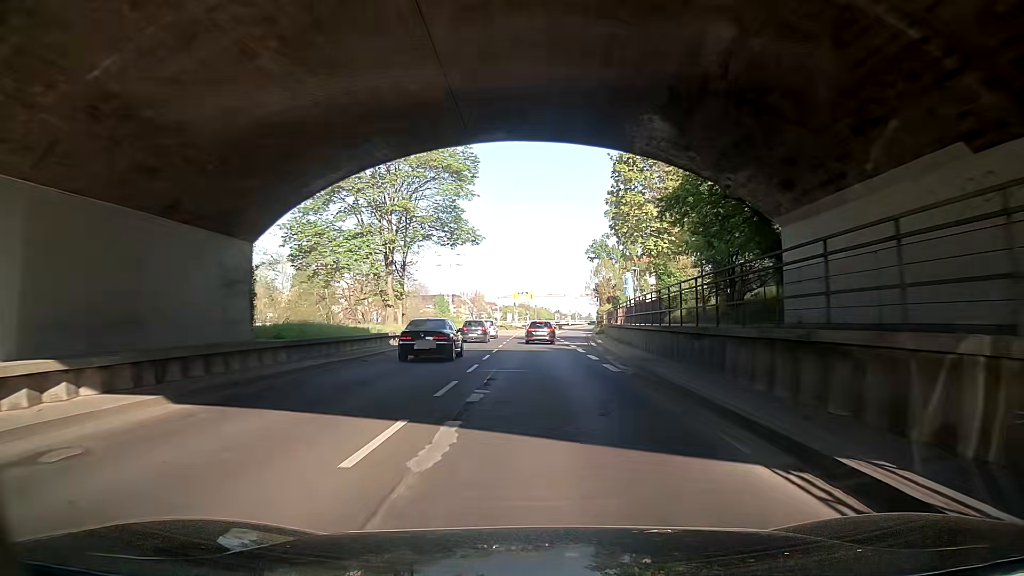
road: trunk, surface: asphalt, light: Day
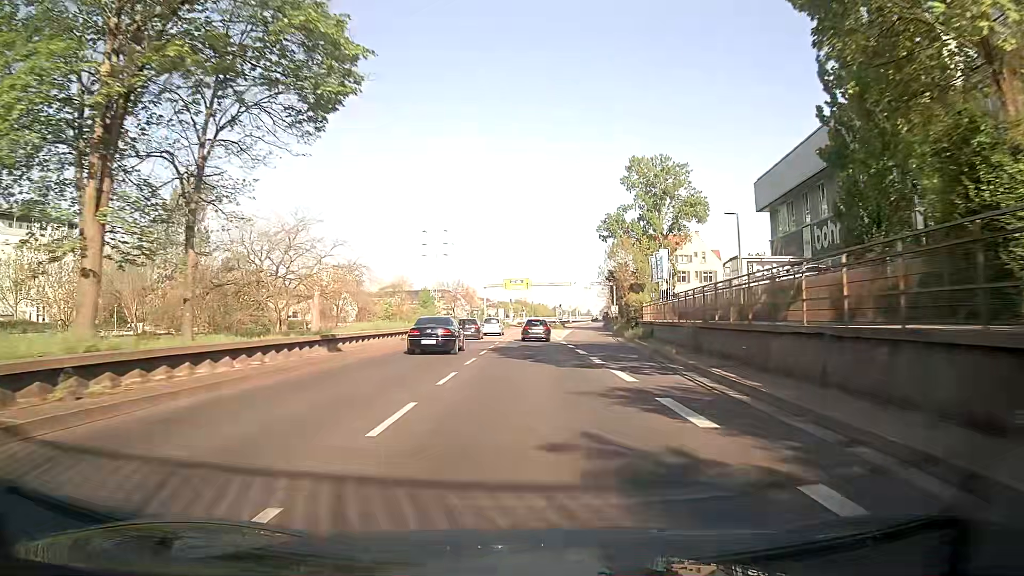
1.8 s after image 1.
(+0.1, +28.5) m; 0°
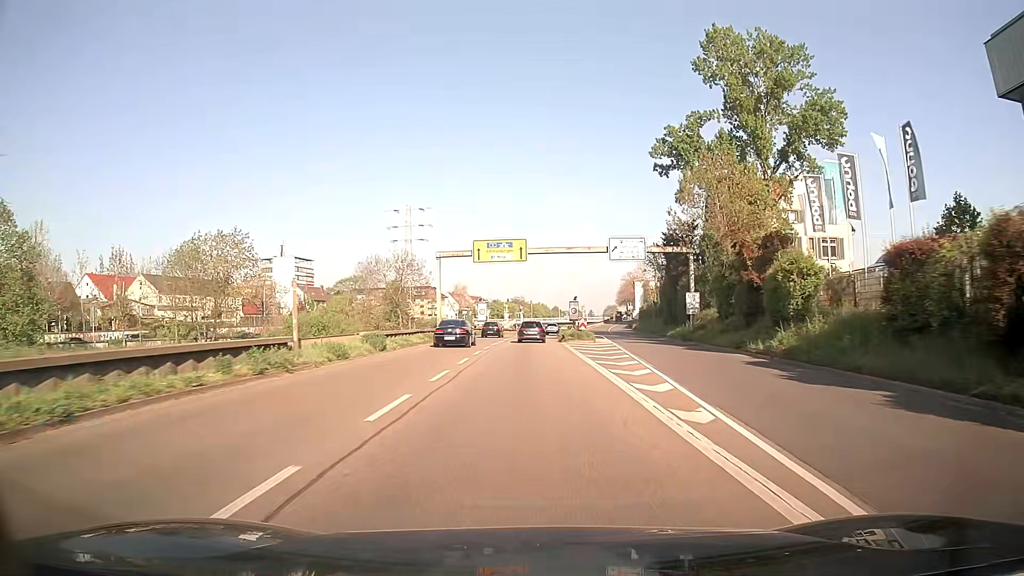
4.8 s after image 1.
(+0.4, +47.6) m; 0°
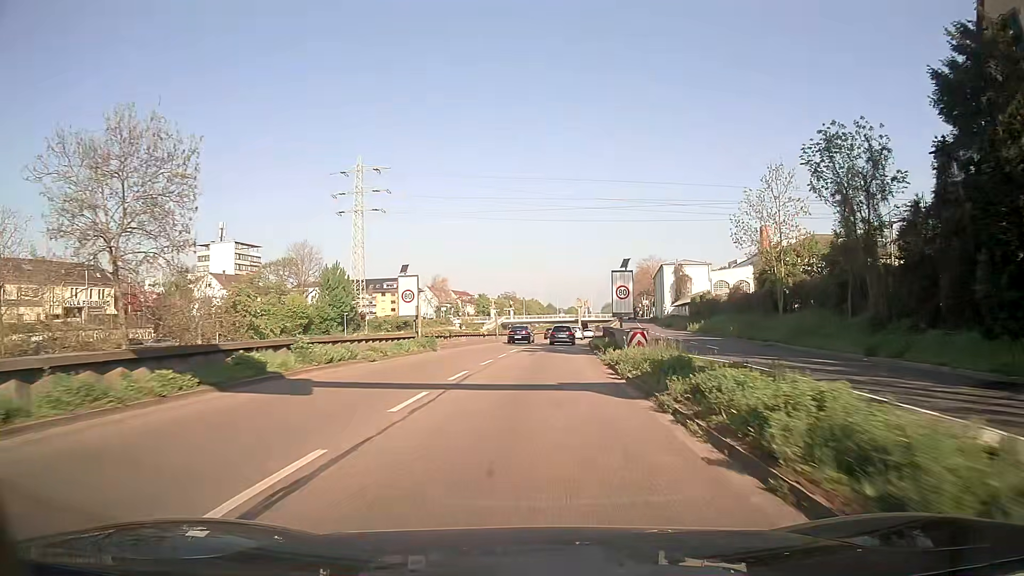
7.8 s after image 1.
(+0.2, +47.7) m; +1°
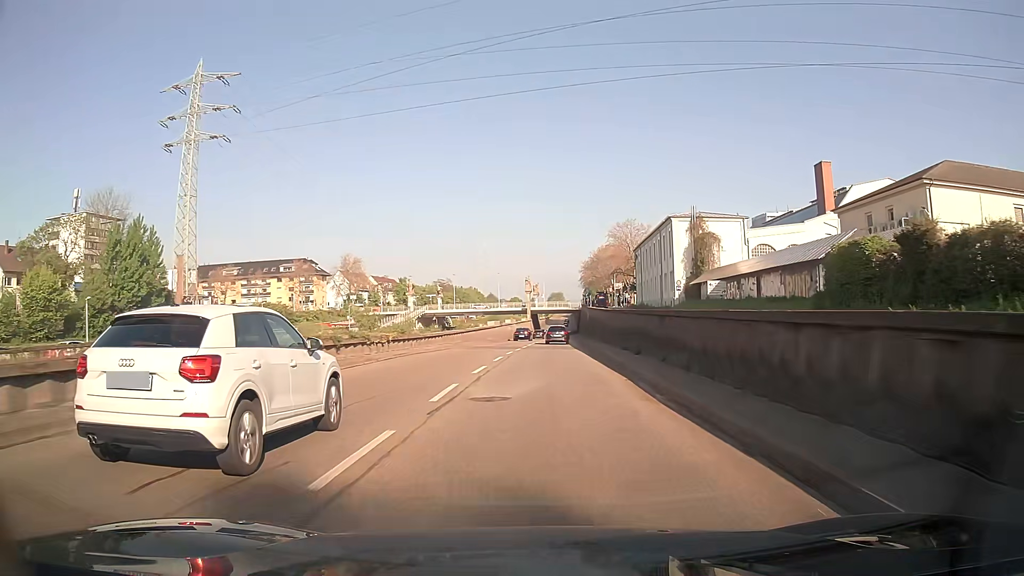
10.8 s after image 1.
(+2.0, +53.6) m; +5°
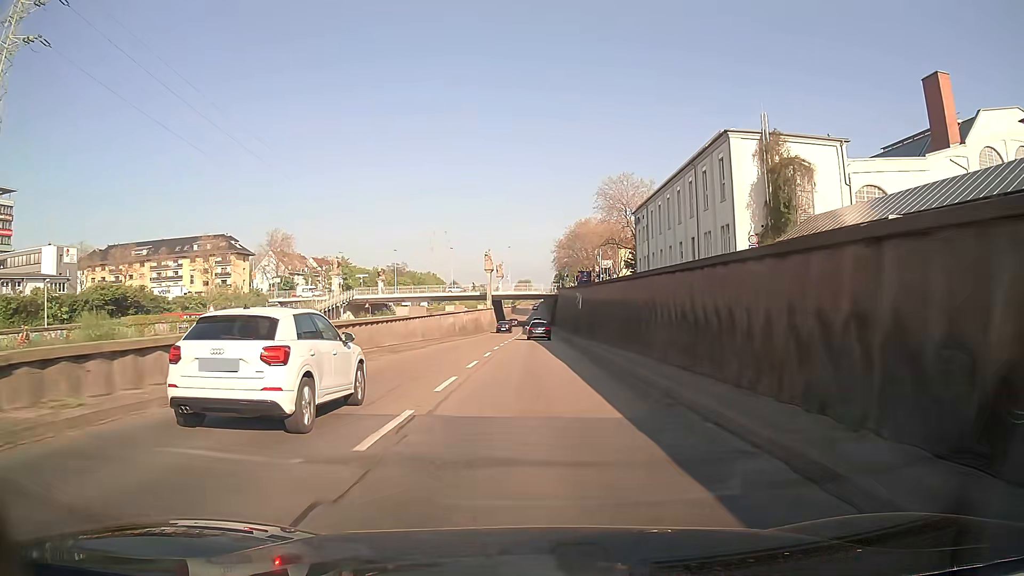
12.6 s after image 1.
(+0.9, +35.6) m; +3°
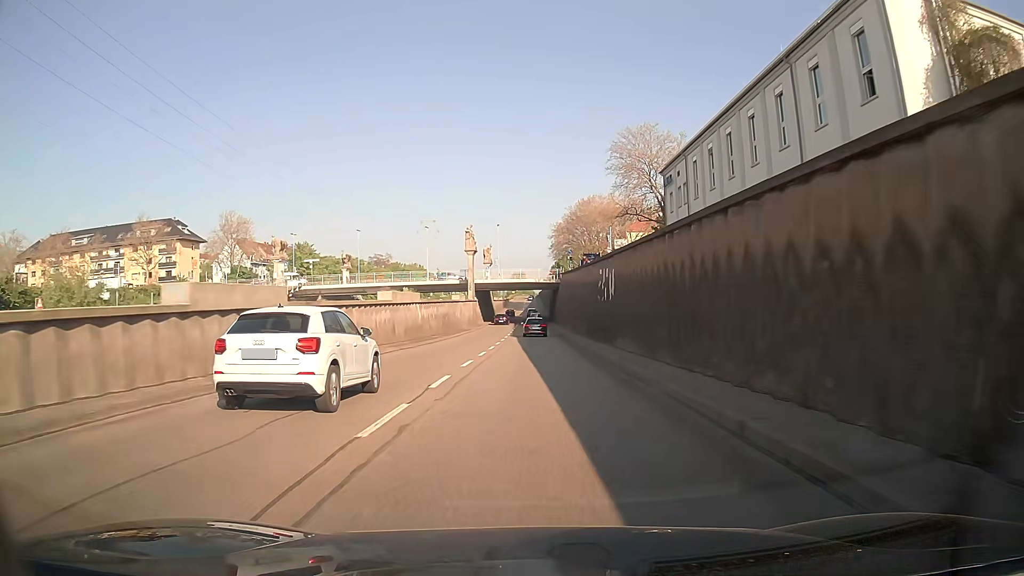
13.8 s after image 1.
(+0.2, +24.3) m; 0°
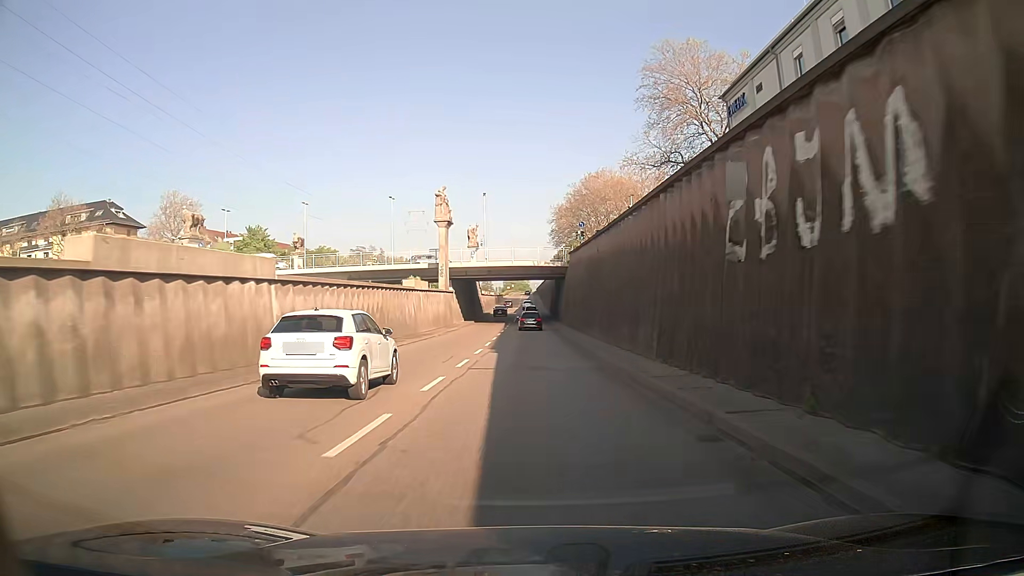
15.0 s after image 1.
(+0.1, +24.5) m; 0°
(0, +10) (0, +20) (0, +30) (0, +40) (0, +50) (0, +60) (0, +70) (0, +80) (-1, +90) (-1, +100) m
